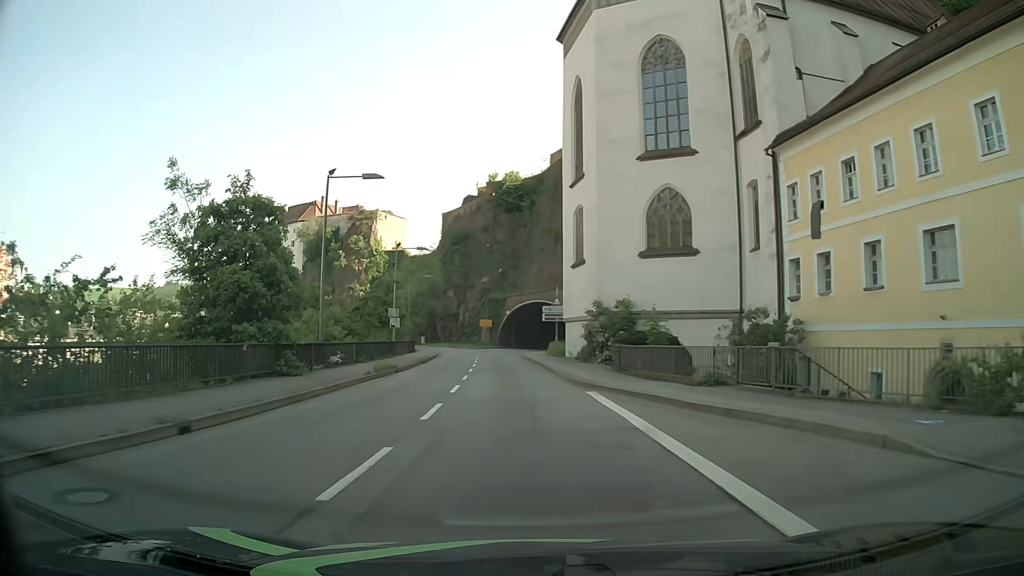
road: primary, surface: asphalt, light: Day
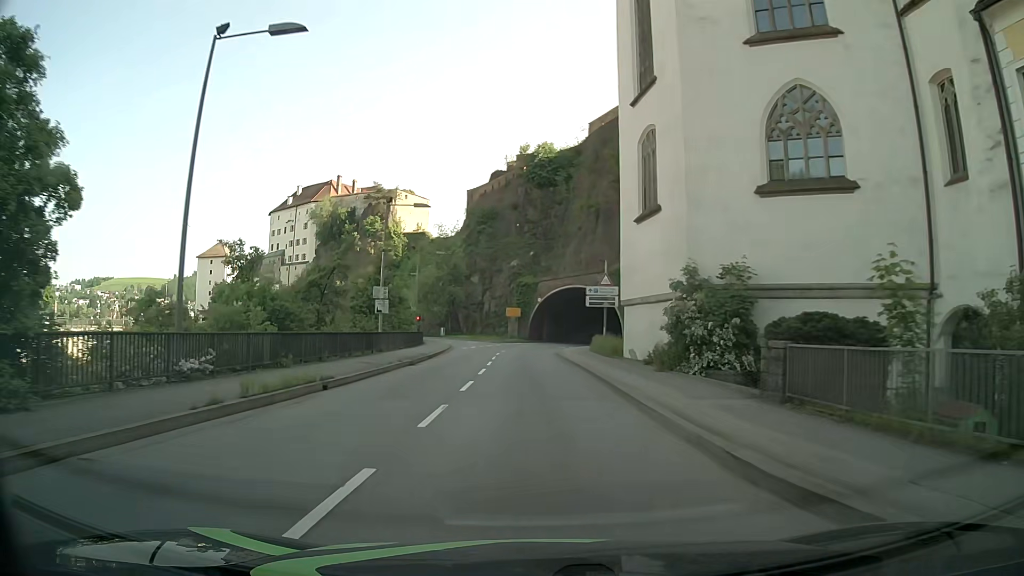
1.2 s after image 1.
(-0.3, +14.2) m; -2°
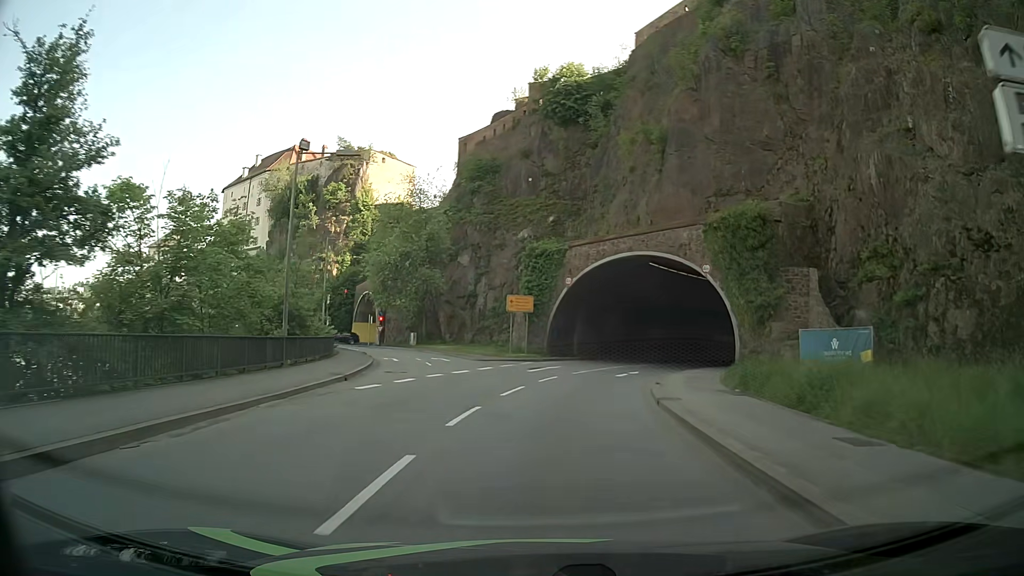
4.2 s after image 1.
(-0.8, +34.8) m; -1°
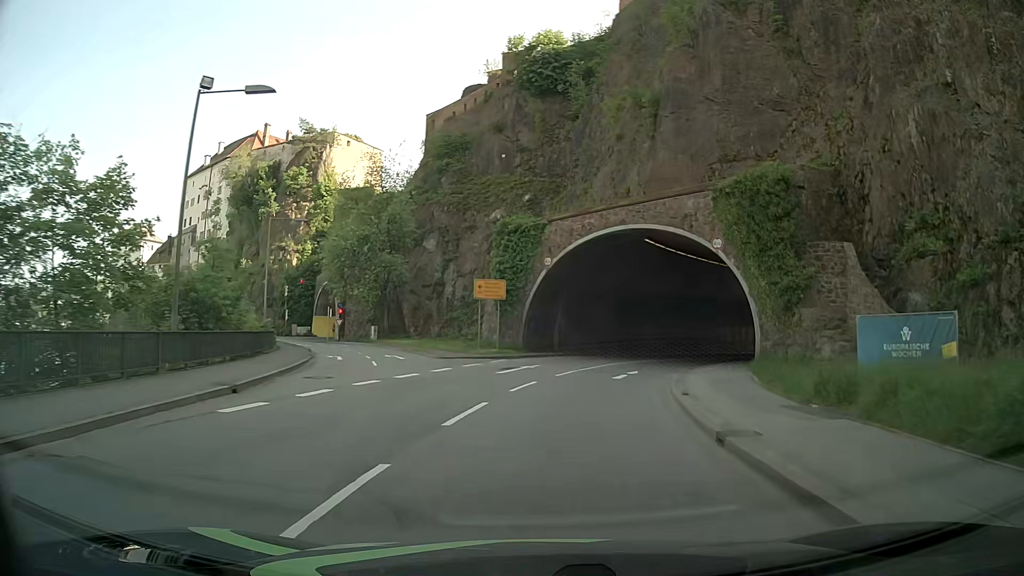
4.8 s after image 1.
(+0.1, +6.7) m; +2°
